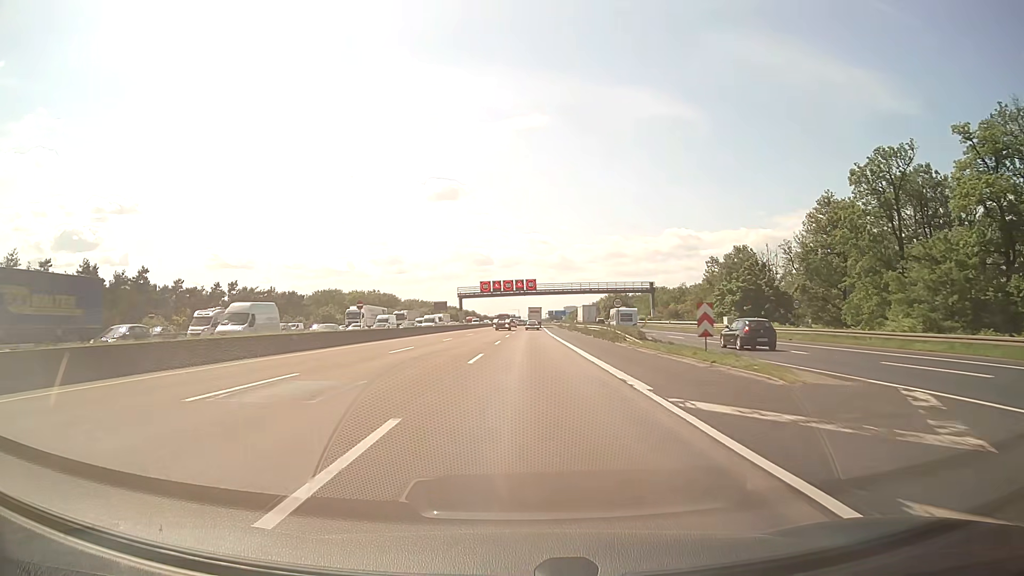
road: motorway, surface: asphalt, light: Day
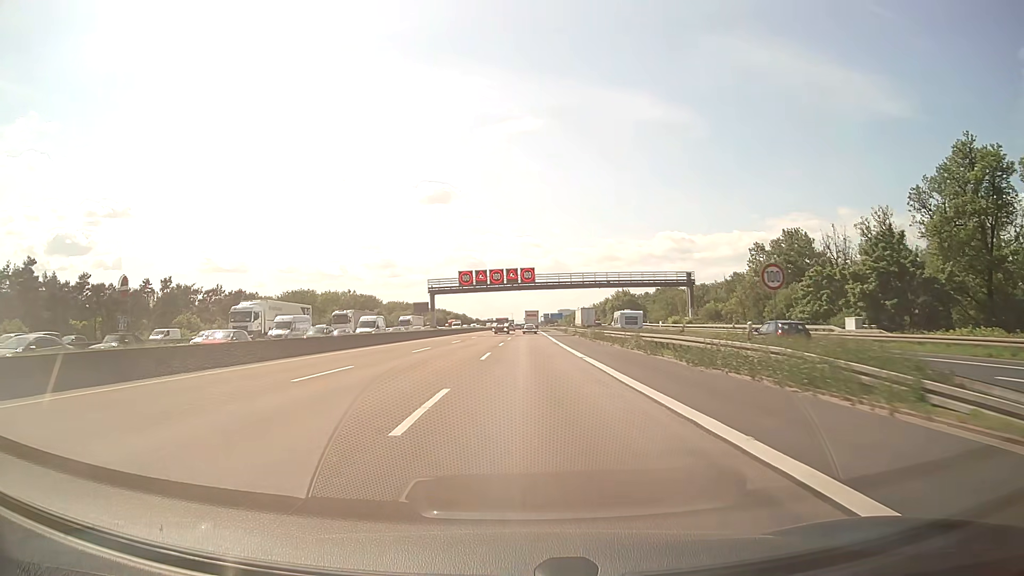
(+0.2, +30.1) m; +1°
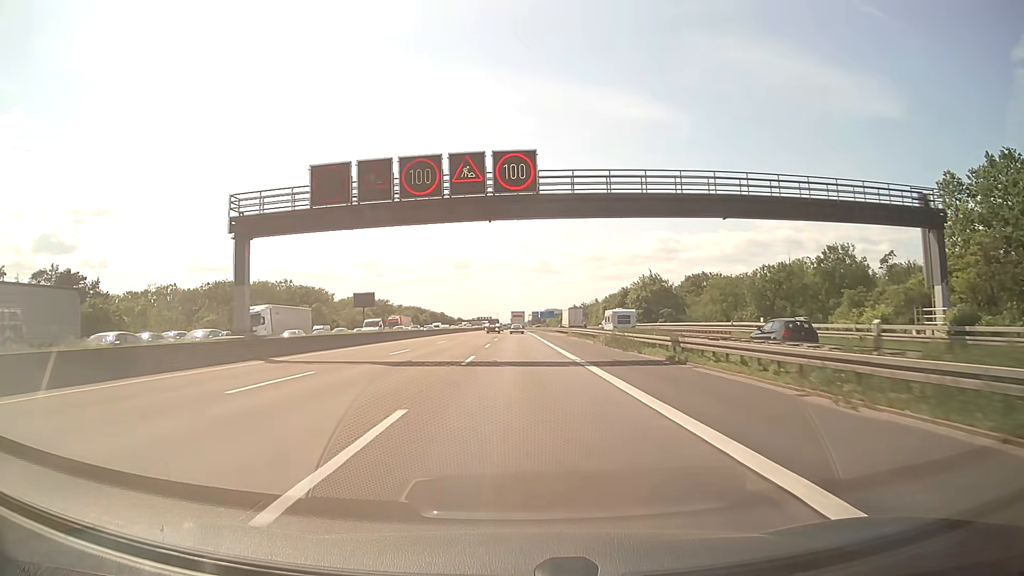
(+0.7, +56.9) m; +1°
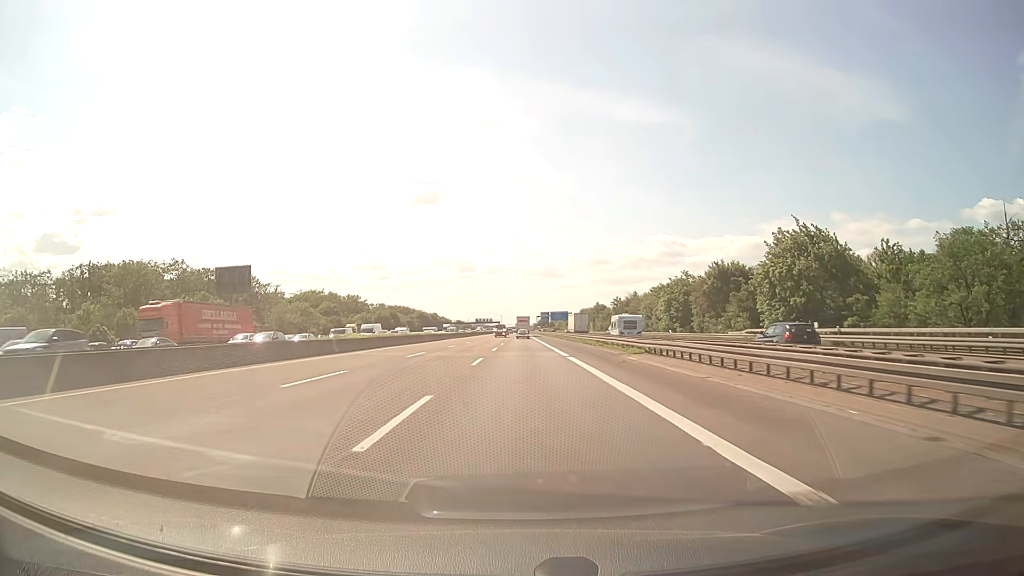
(-0.4, +68.5) m; -1°
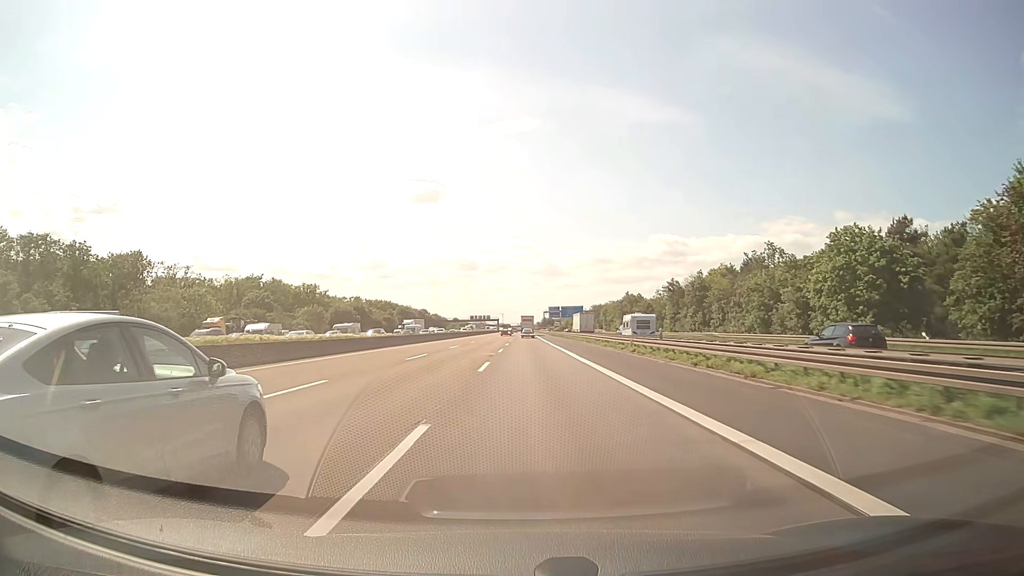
(+0.1, +57.4) m; 0°
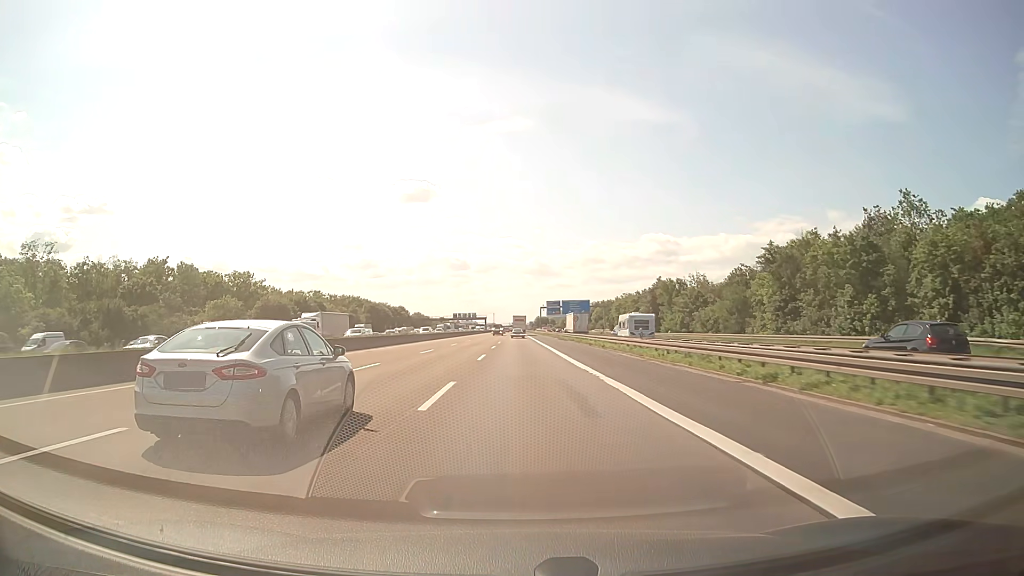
(+0.5, +46.4) m; +1°
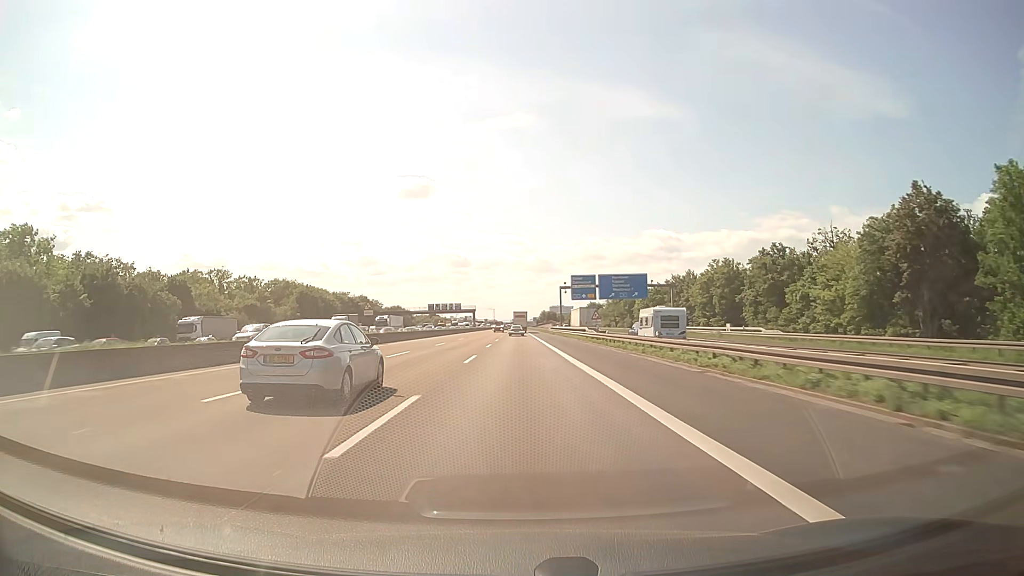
(0.0, +80.6) m; 0°
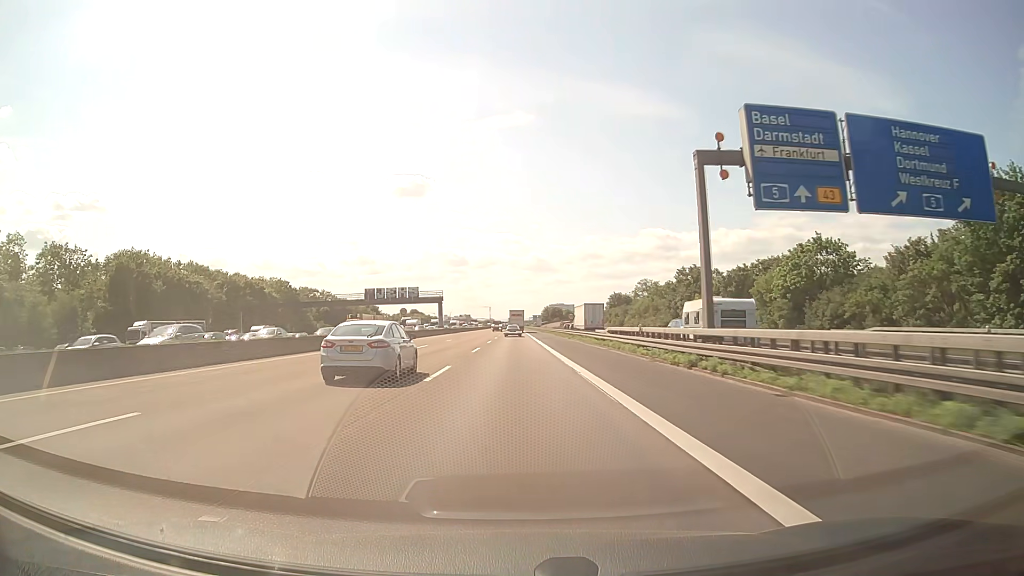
(+0.1, +79.9) m; 0°
(0, +10) (0, +20) (0, +30) (0, +40) (0, +50) (0, +60) (0, +70) (0, +80) (0, +90) (0, +100) m
